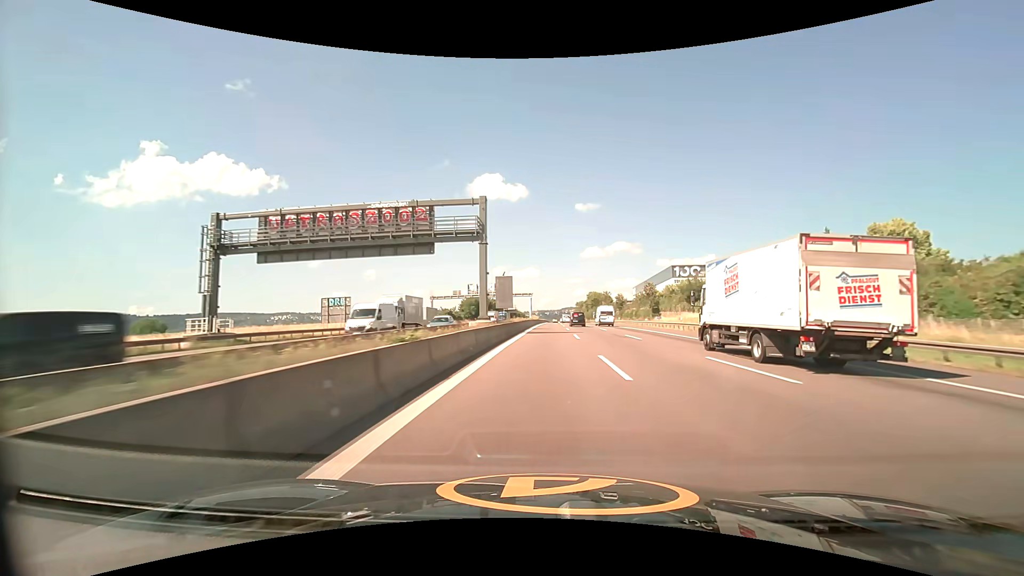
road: motorway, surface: asphalt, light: Day
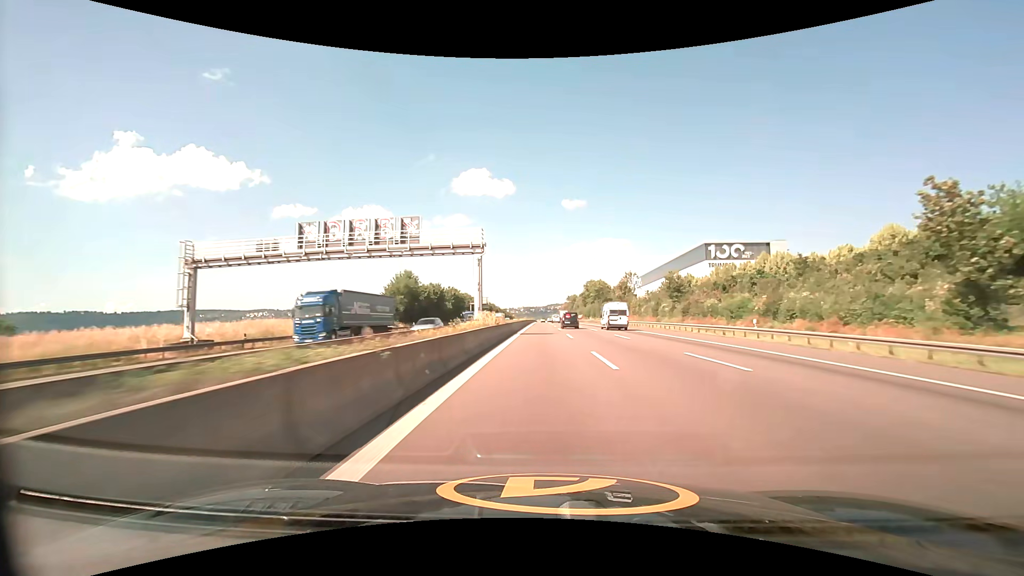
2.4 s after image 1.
(+1.2, +69.7) m; +2°
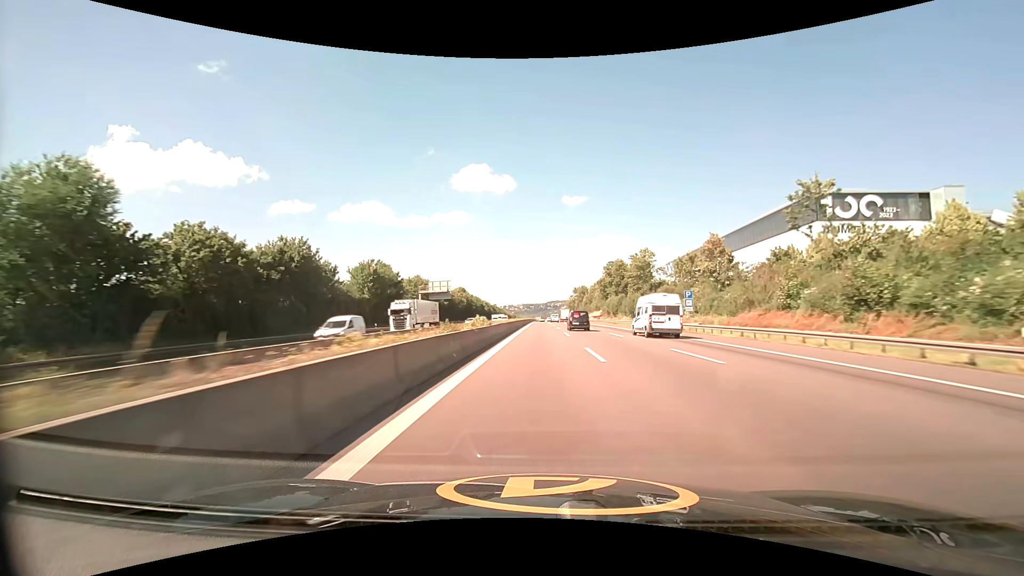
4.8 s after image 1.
(+0.1, +69.9) m; 0°
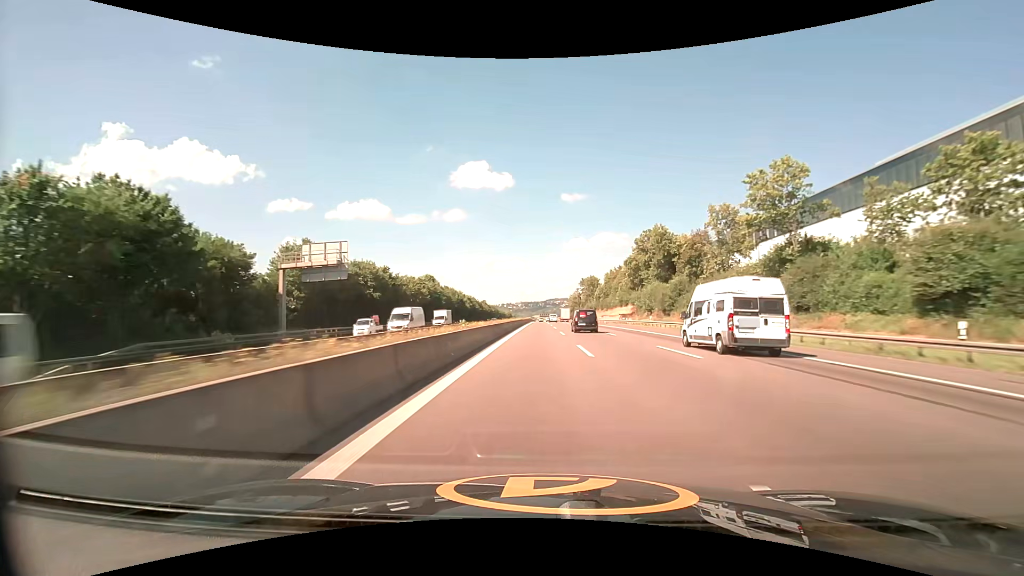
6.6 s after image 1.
(+0.1, +52.1) m; 0°
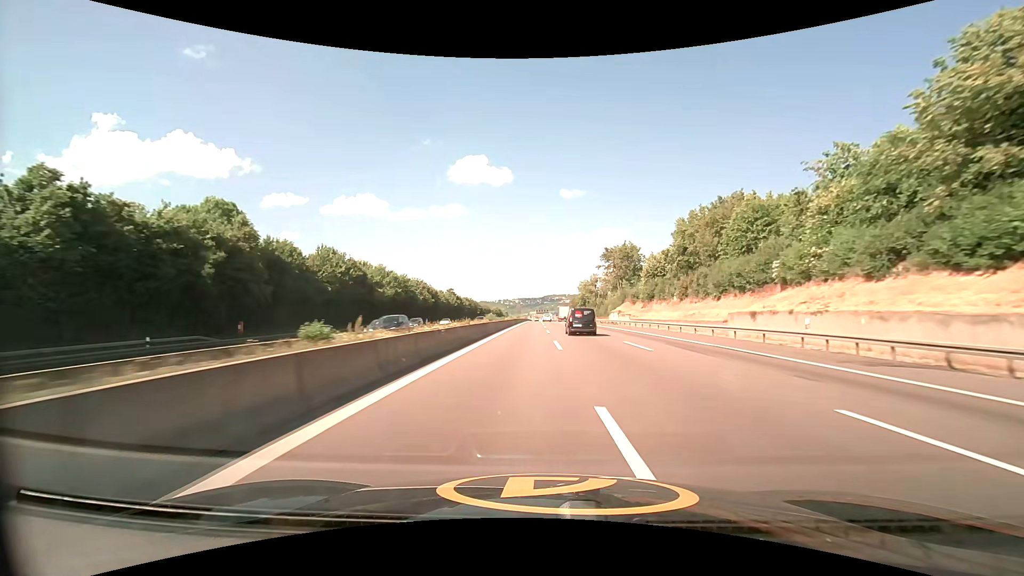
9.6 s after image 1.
(+0.5, +86.4) m; 0°
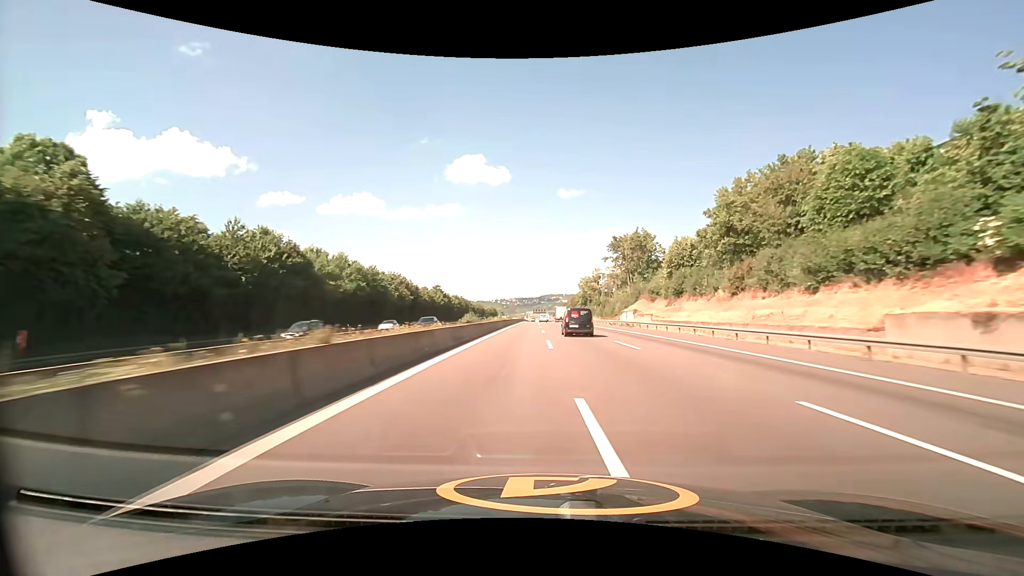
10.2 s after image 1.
(0.0, +17.3) m; 0°
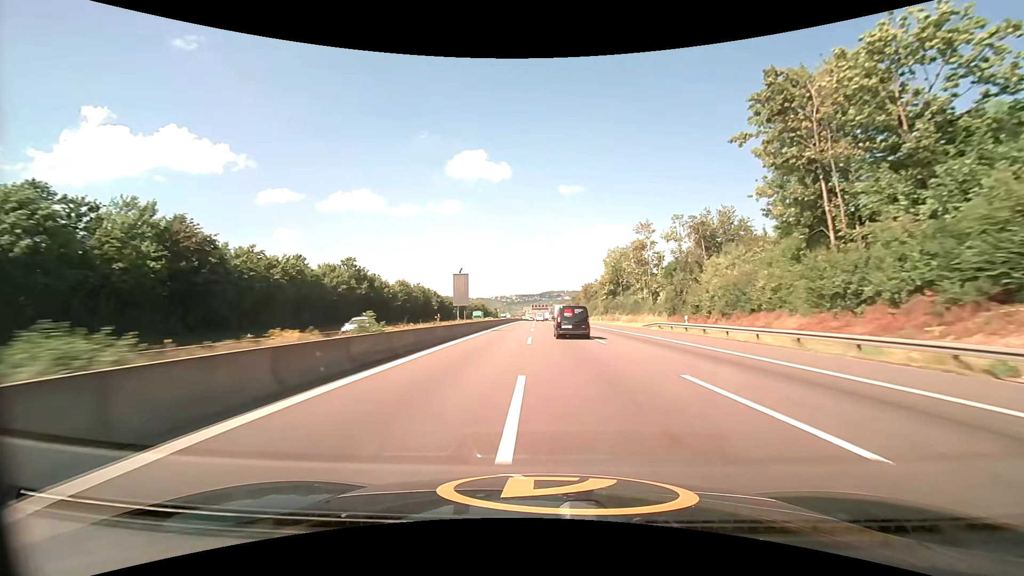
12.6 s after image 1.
(+0.3, +69.0) m; 0°
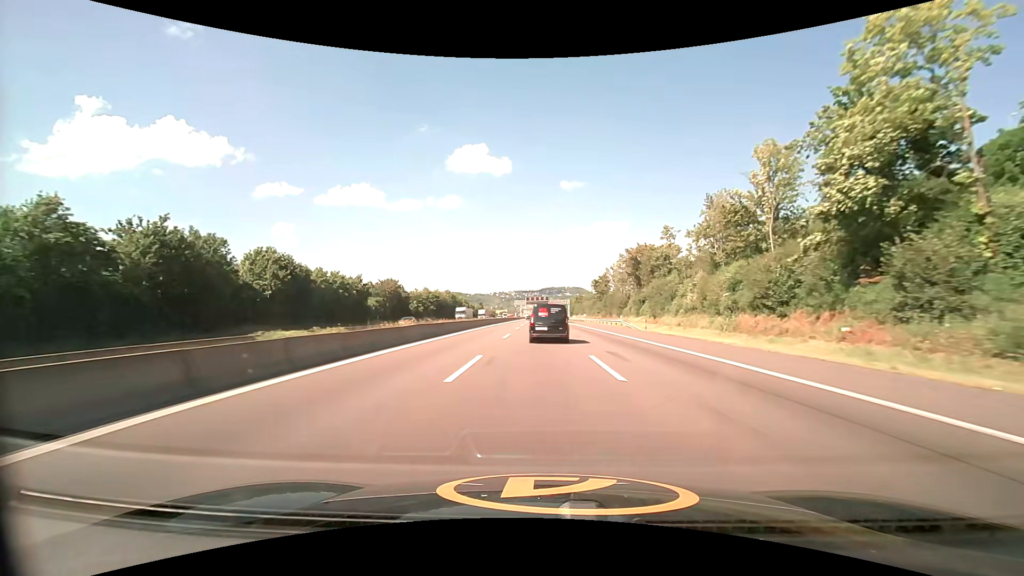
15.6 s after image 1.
(+0.4, +84.4) m; 0°
(0, +10) (0, +20) (0, +30) (0, +40) (-1, +50) (-1, +60) (-1, +70) (-1, +80) (-1, +90) (-2, +100) m
